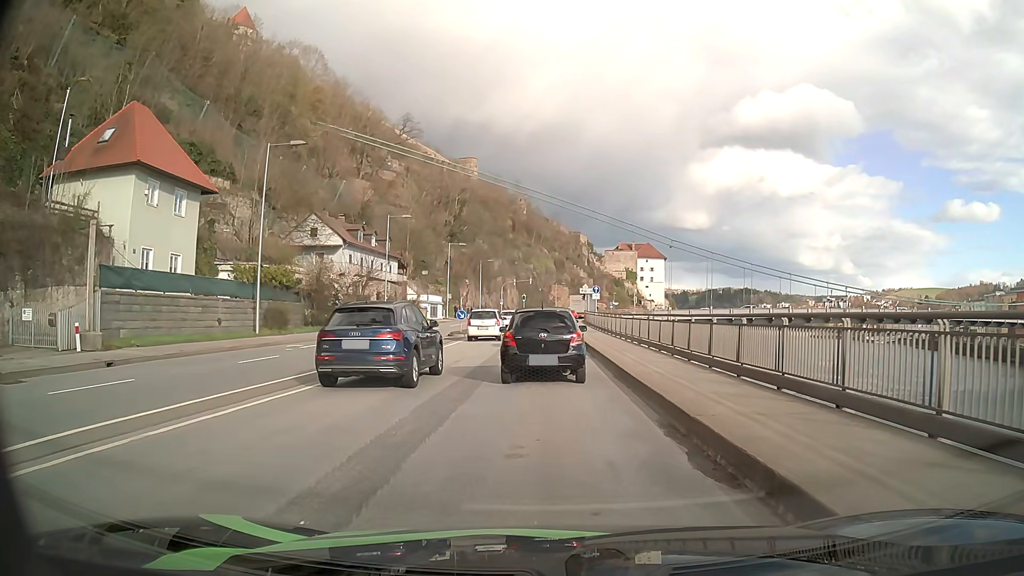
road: primary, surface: asphalt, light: Day
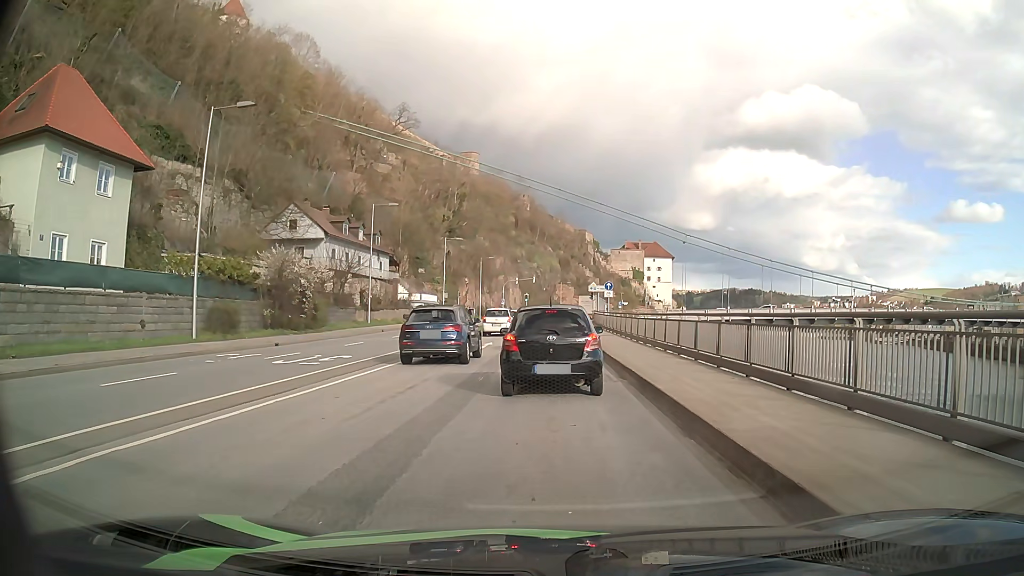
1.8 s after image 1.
(-0.1, +7.1) m; -1°
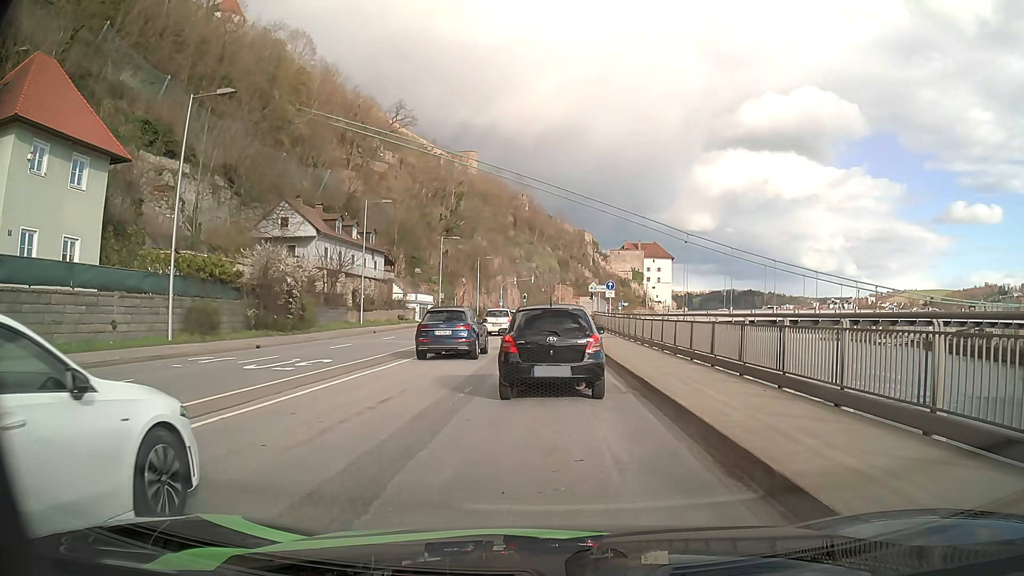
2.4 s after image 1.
(0.0, +2.0) m; +1°
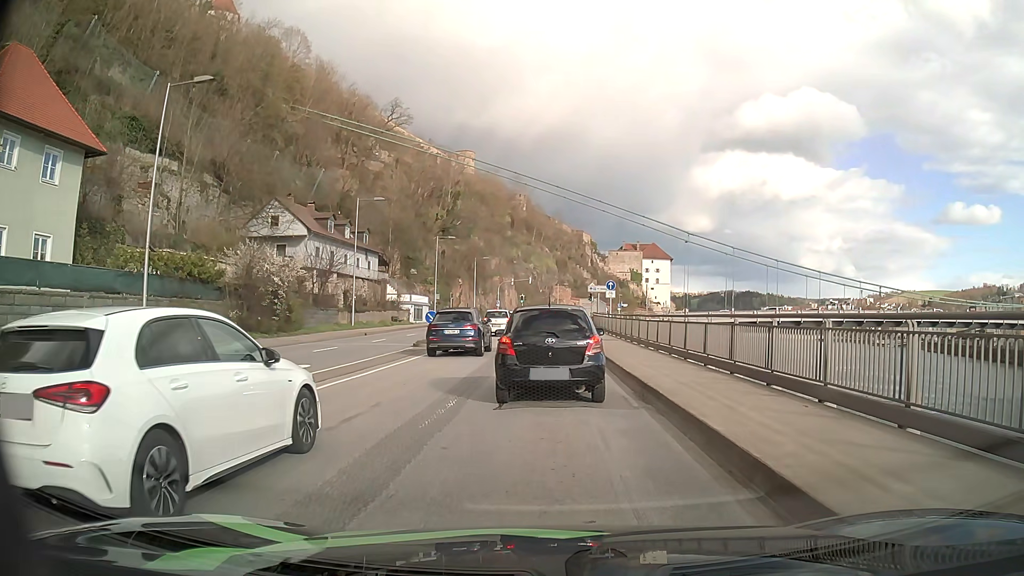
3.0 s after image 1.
(0.0, +1.8) m; -1°
(0, +10) (0, +20) (0, +30) (0, +40) (0, +50) (0, +60) (+1, +70) (+2, +80) (+3, +90) (+5, +100) m
